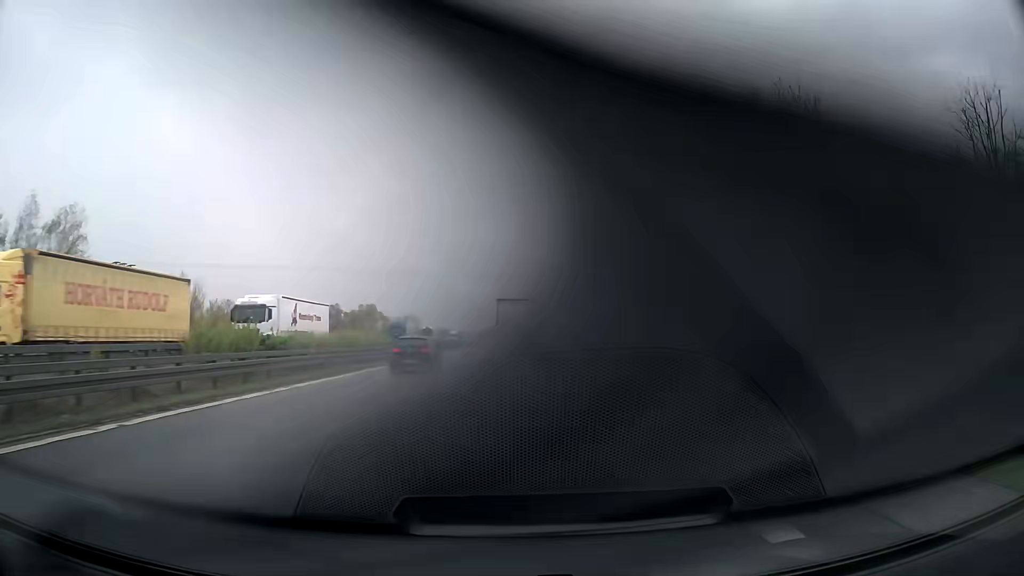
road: motorway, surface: asphalt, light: Day
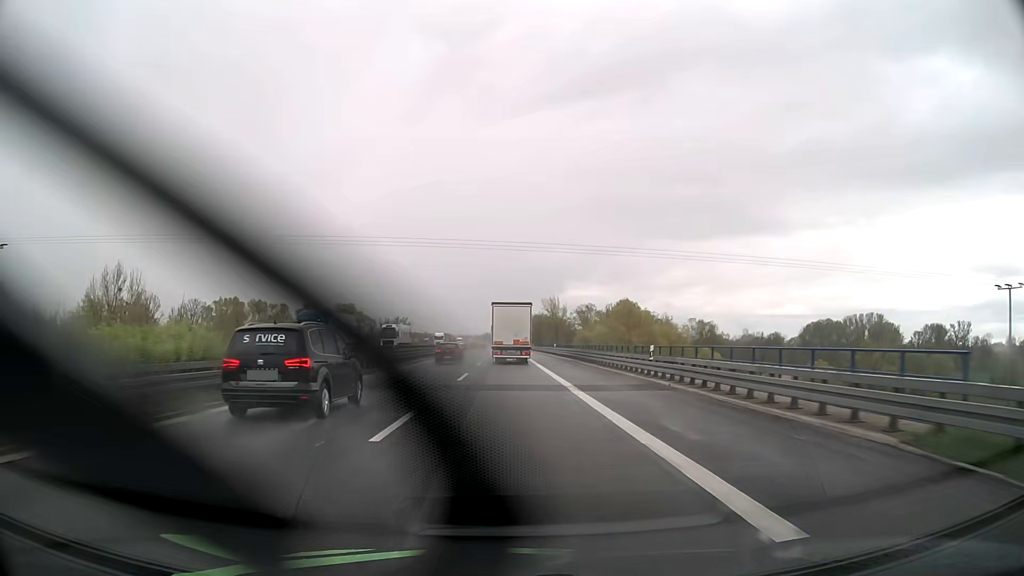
(+0.1, +25.7) m; 0°
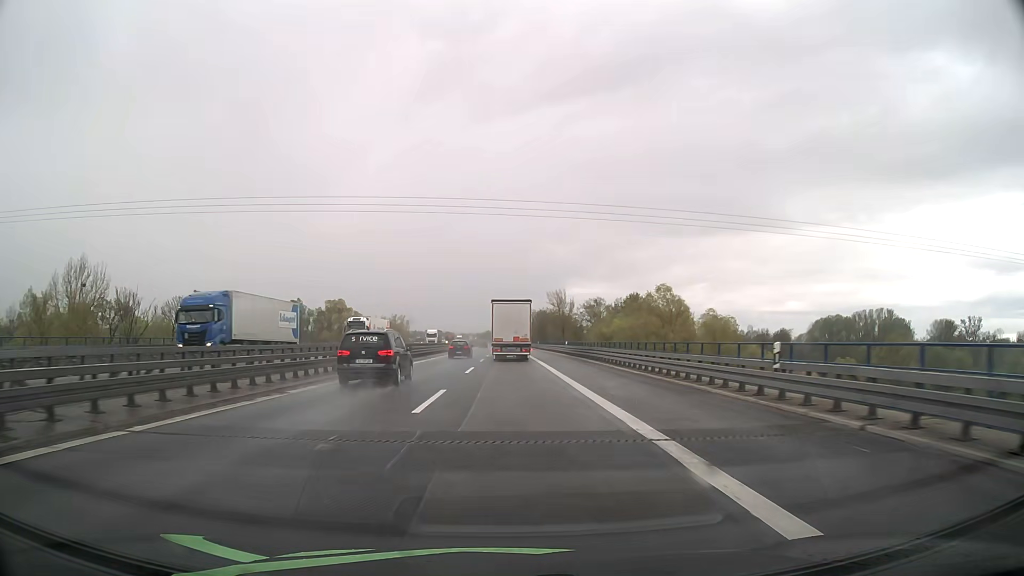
(0.0, +12.6) m; 0°
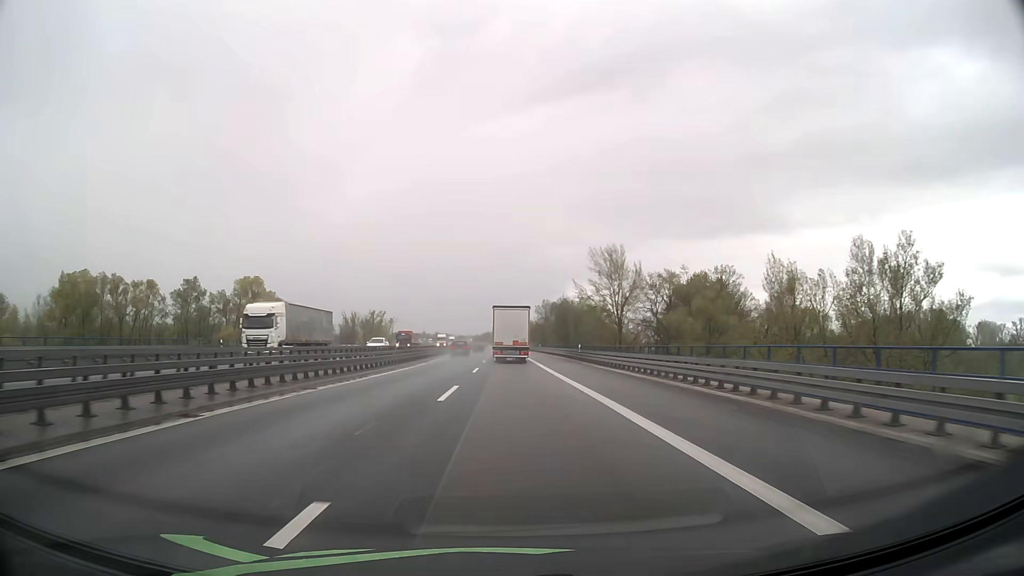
(-0.2, +62.1) m; 0°
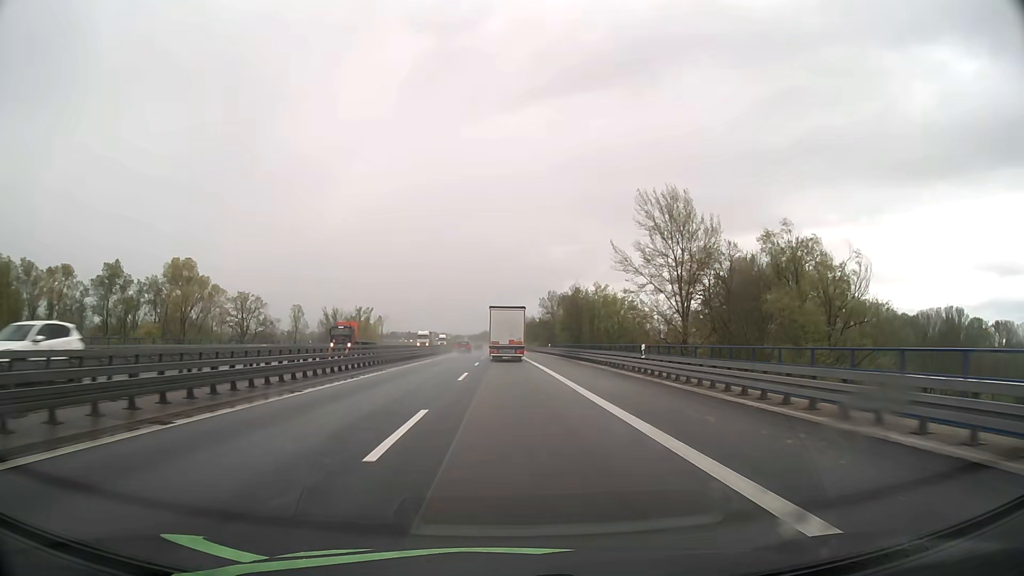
(0.0, +25.1) m; 0°
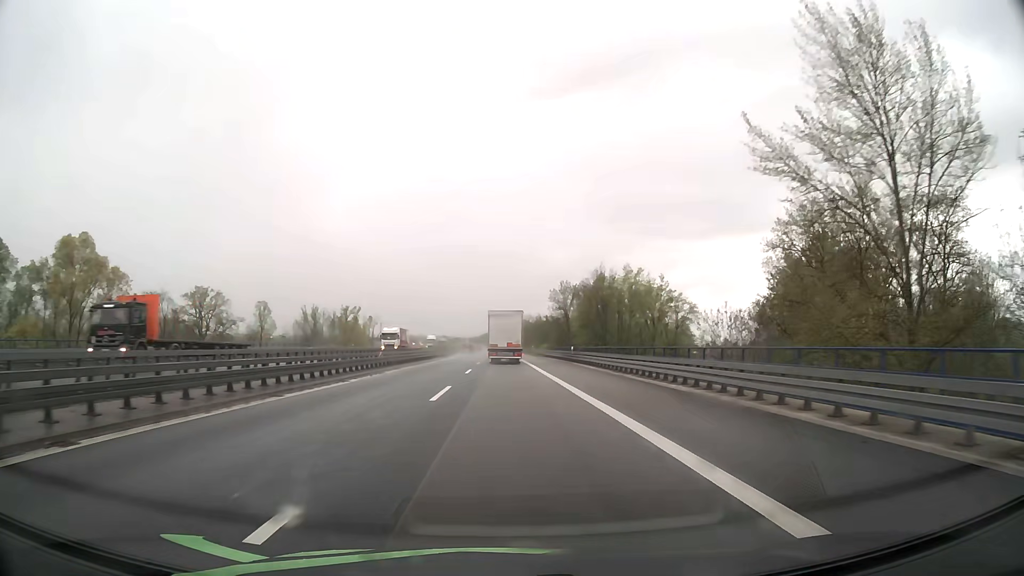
(0.0, +25.5) m; 0°
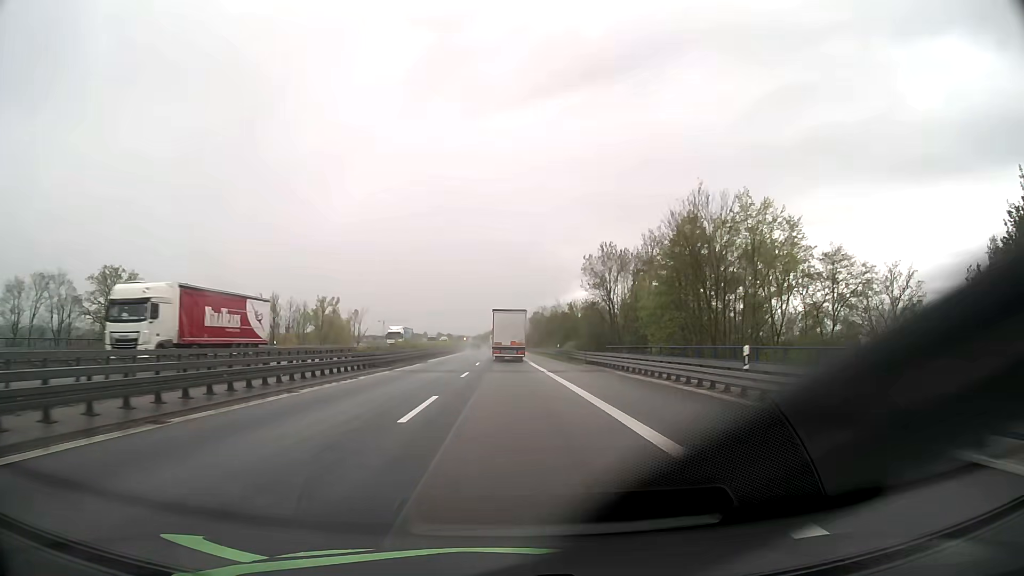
(-0.2, +39.1) m; -1°
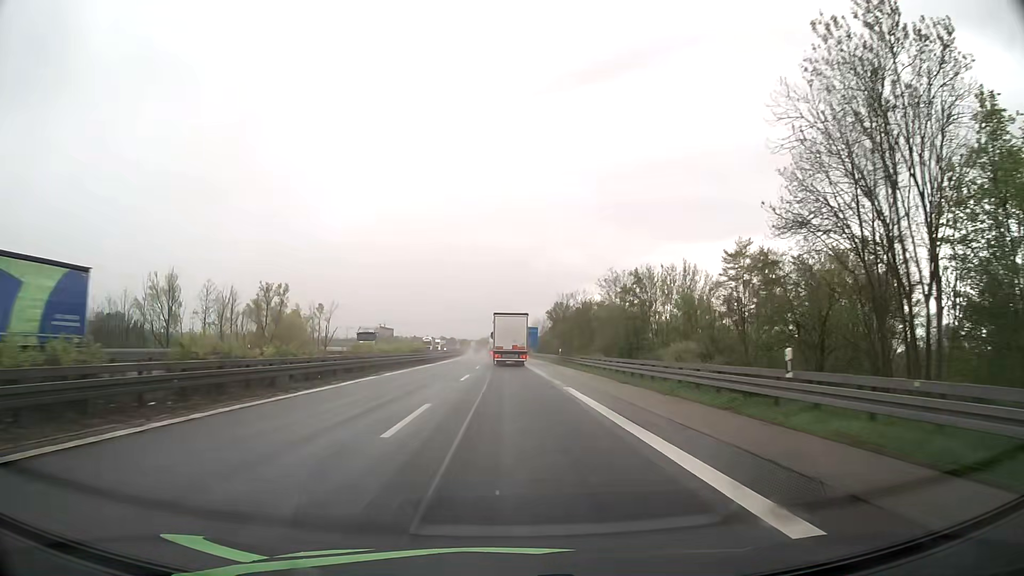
(-0.2, +53.1) m; -1°
